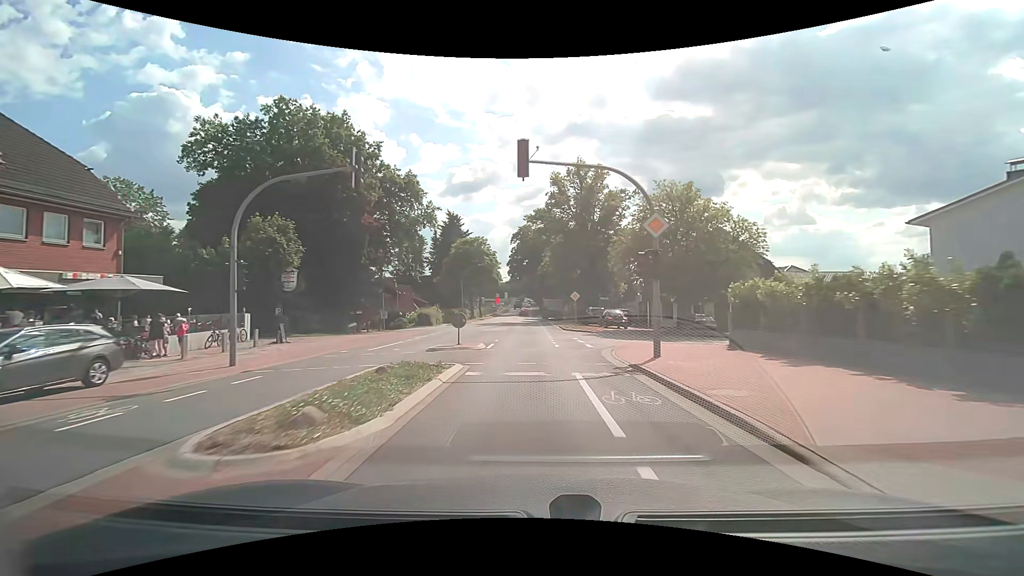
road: secondary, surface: asphalt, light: Day
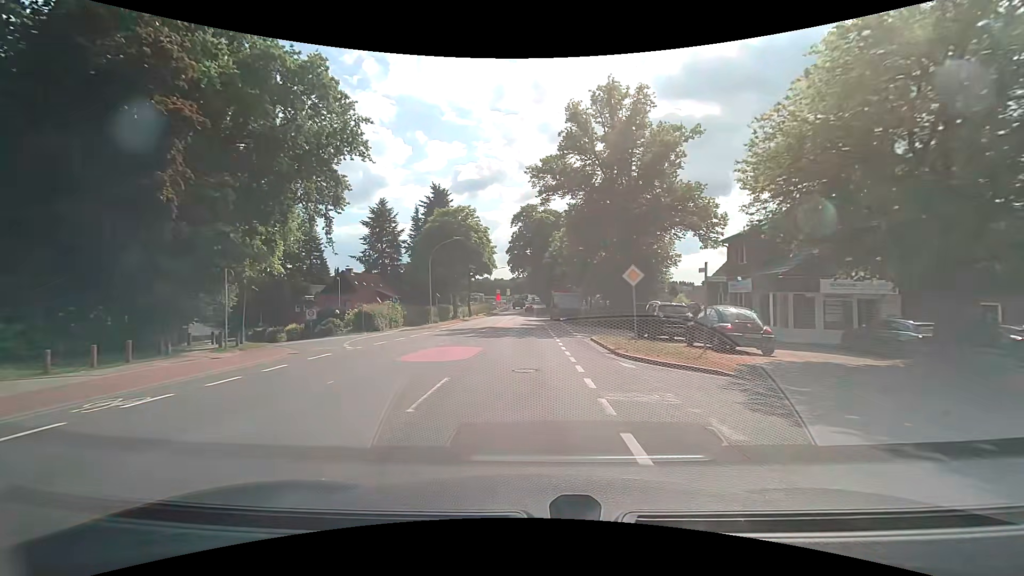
(-0.3, +22.6) m; -1°
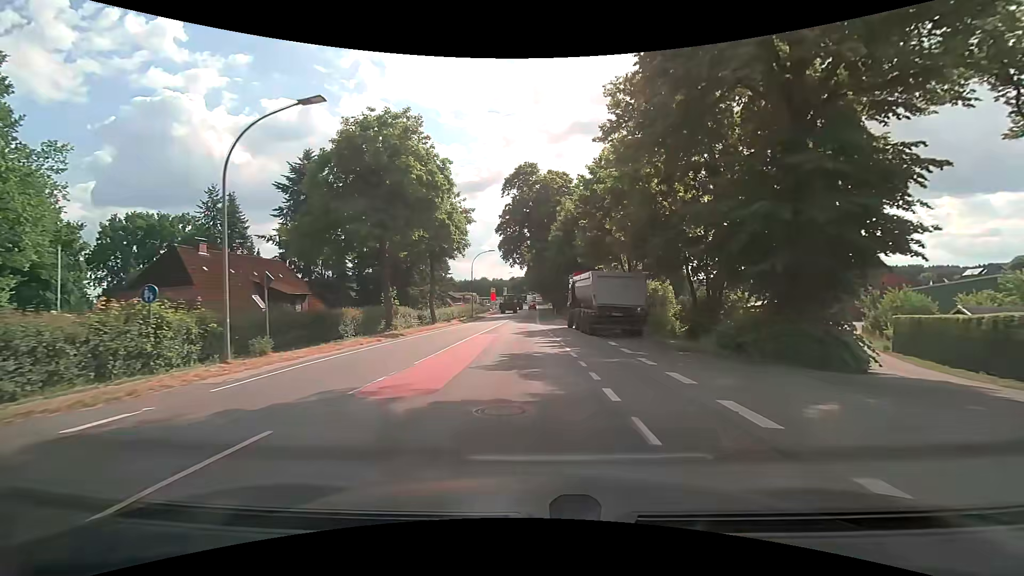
(-0.1, +28.8) m; 0°
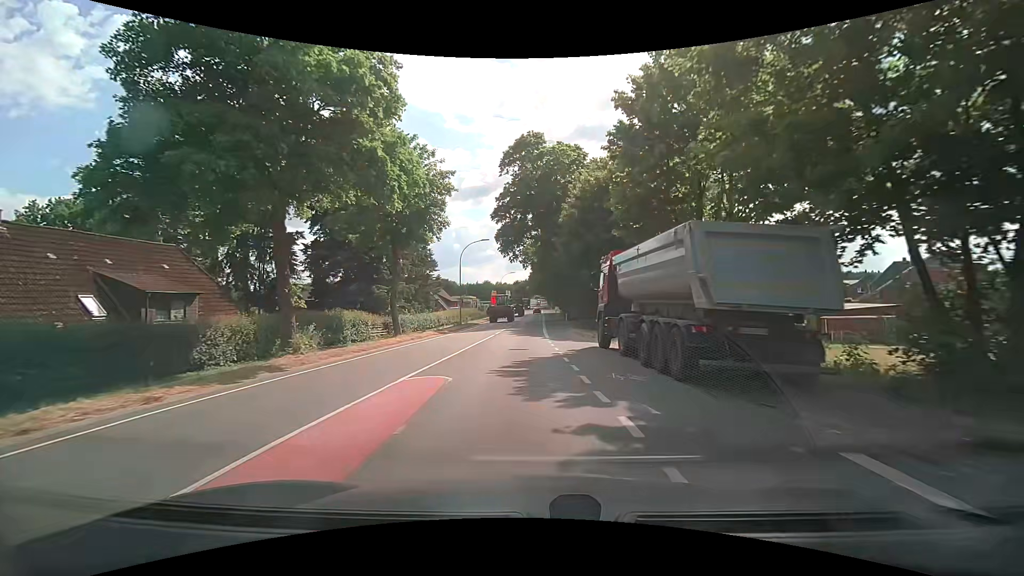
(-0.1, +14.2) m; 0°
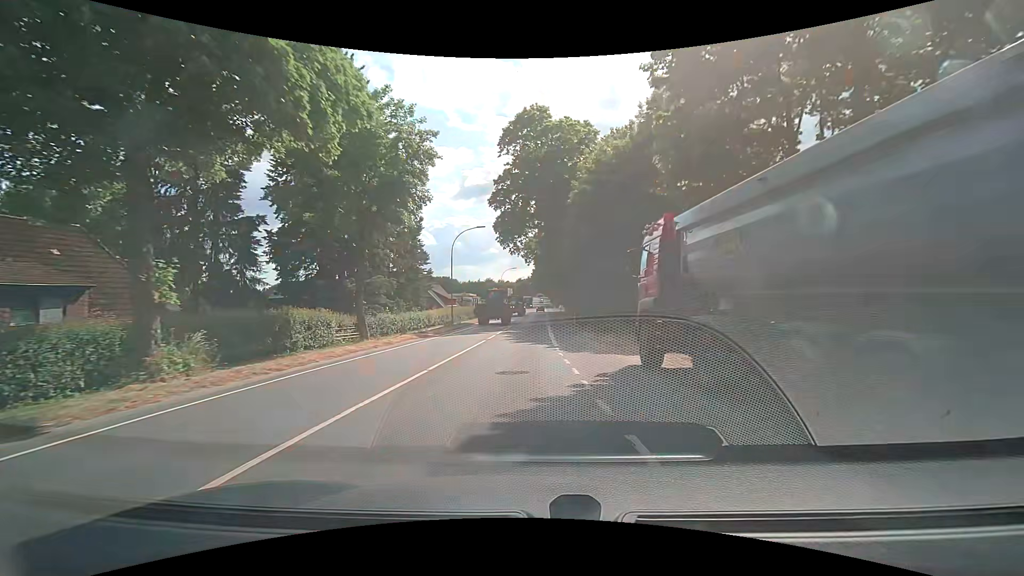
(-0.1, +7.1) m; 0°
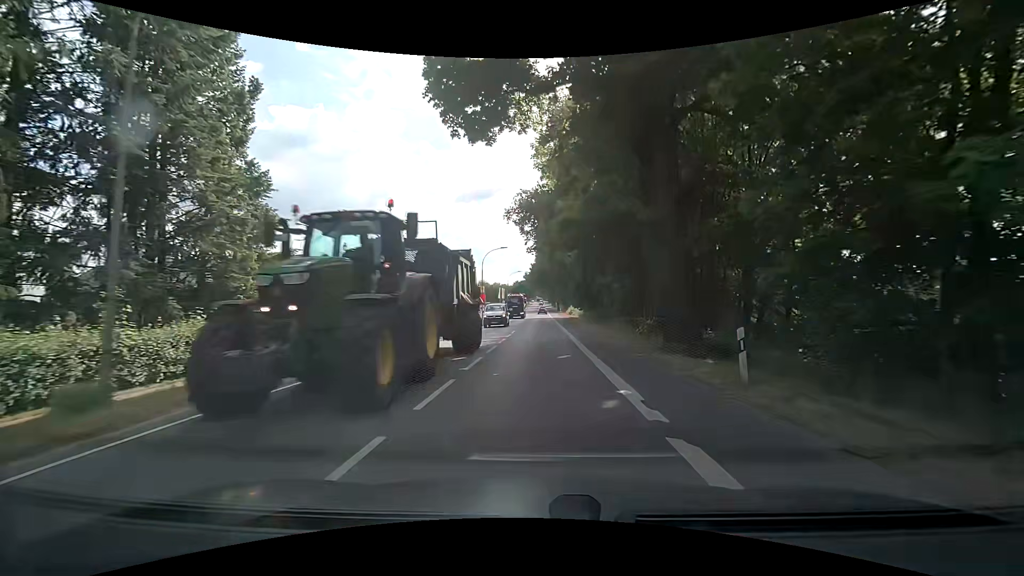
(-0.5, +36.0) m; -1°
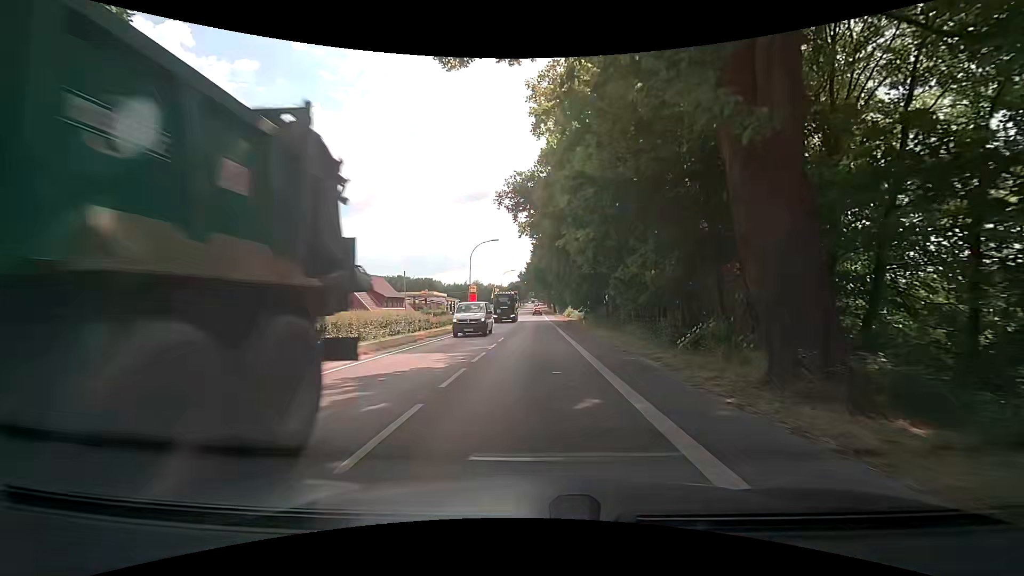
(+0.1, +7.2) m; +1°
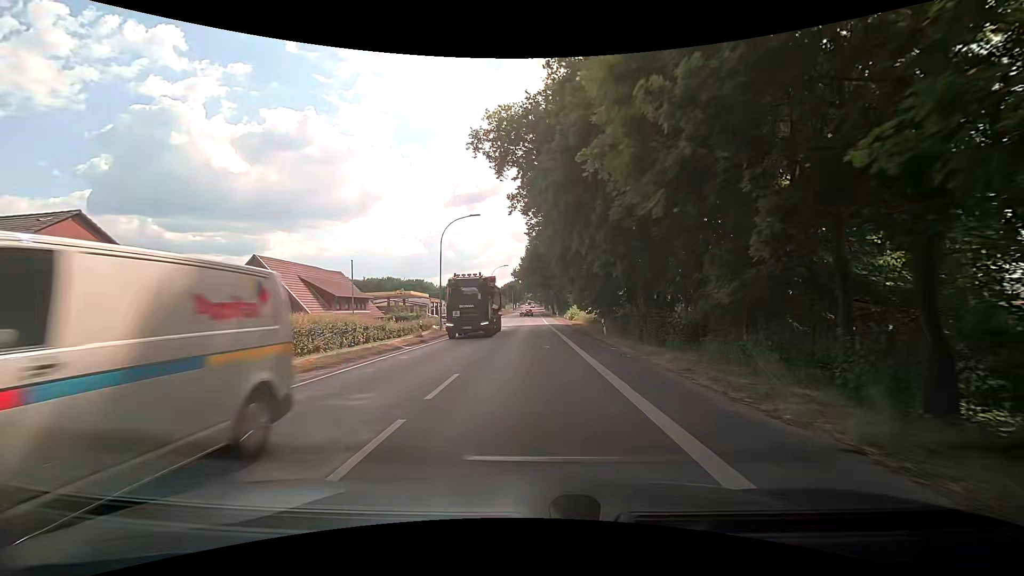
(+0.2, +14.5) m; +1°
(0, +10) (0, +20) (0, +30) (0, +40) (0, +50) (0, +60) (-1, +70) (-1, +80) (-1, +90) (-1, +100) m
